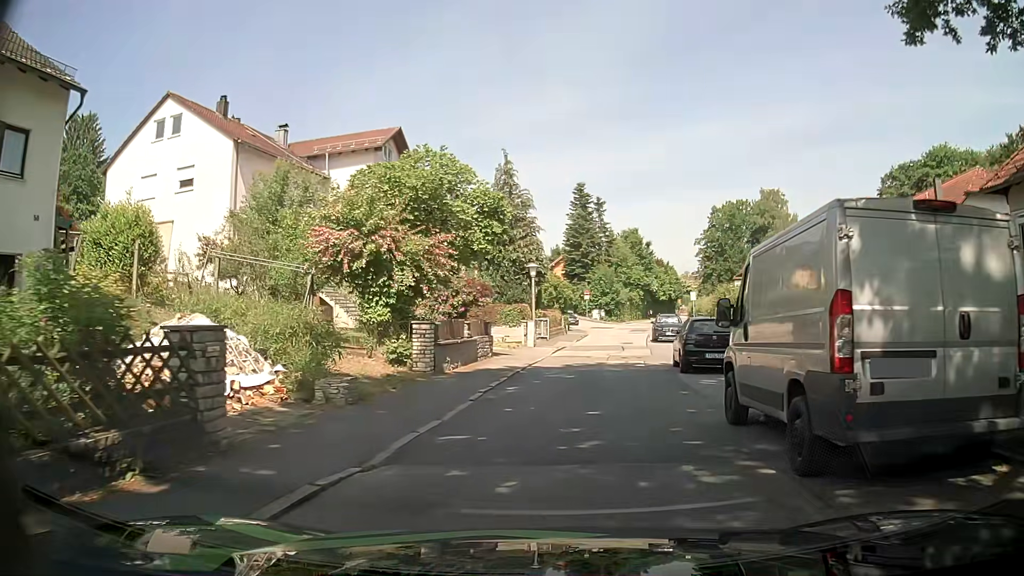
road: residential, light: Day
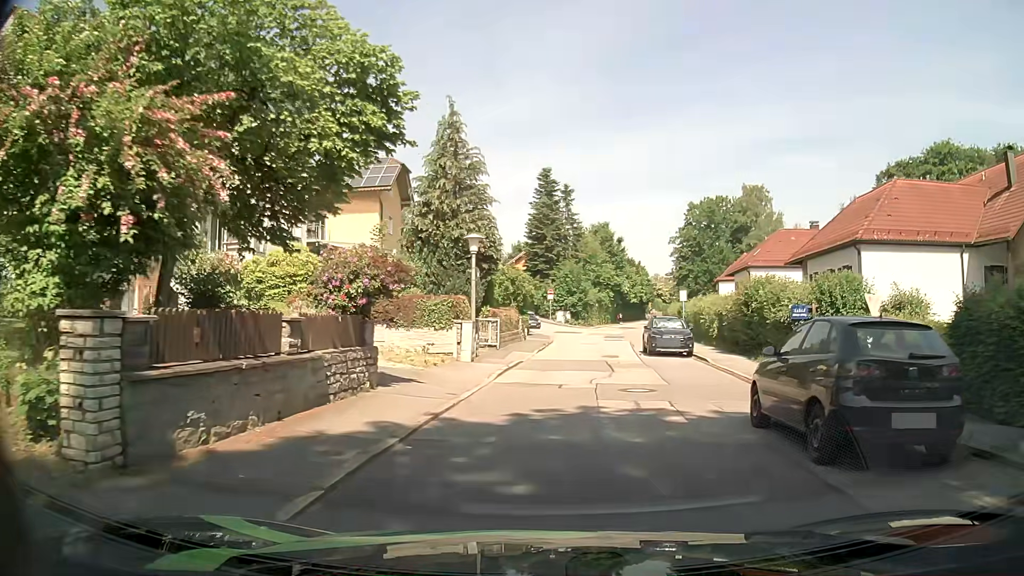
(+0.3, +11.1) m; +4°
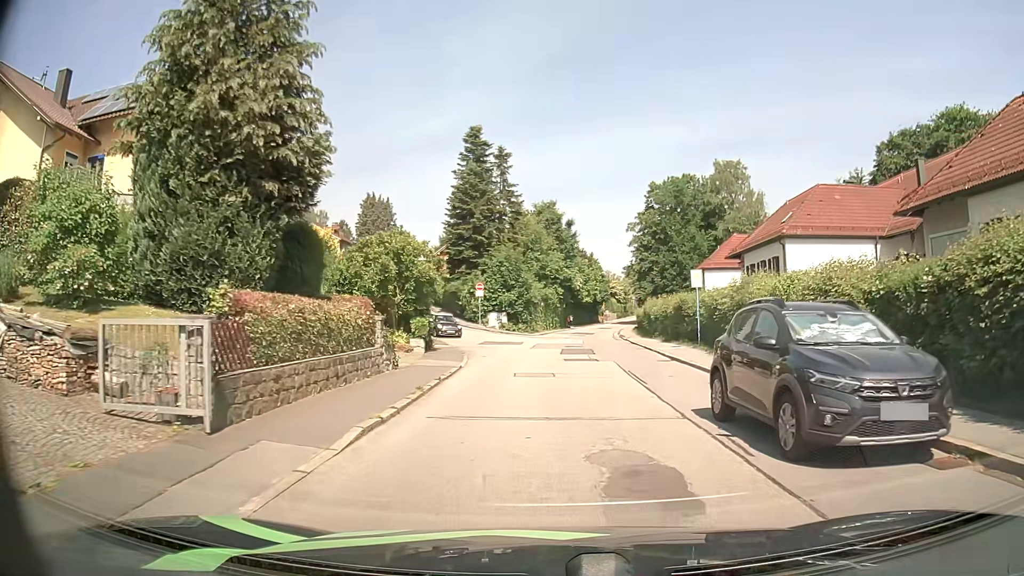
(+0.5, +20.1) m; +4°
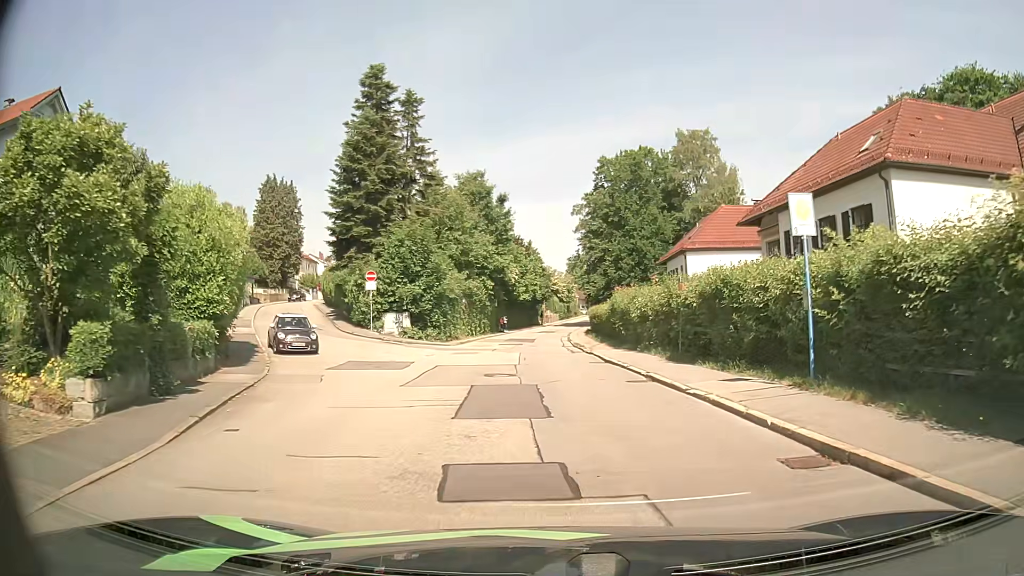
(+0.8, +17.0) m; +6°
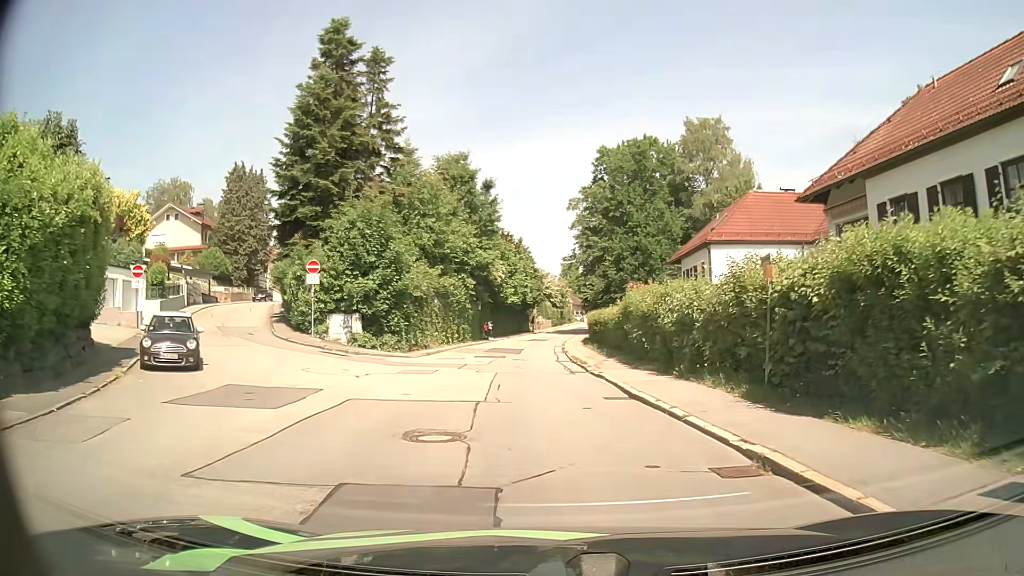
(0.0, +8.7) m; 0°
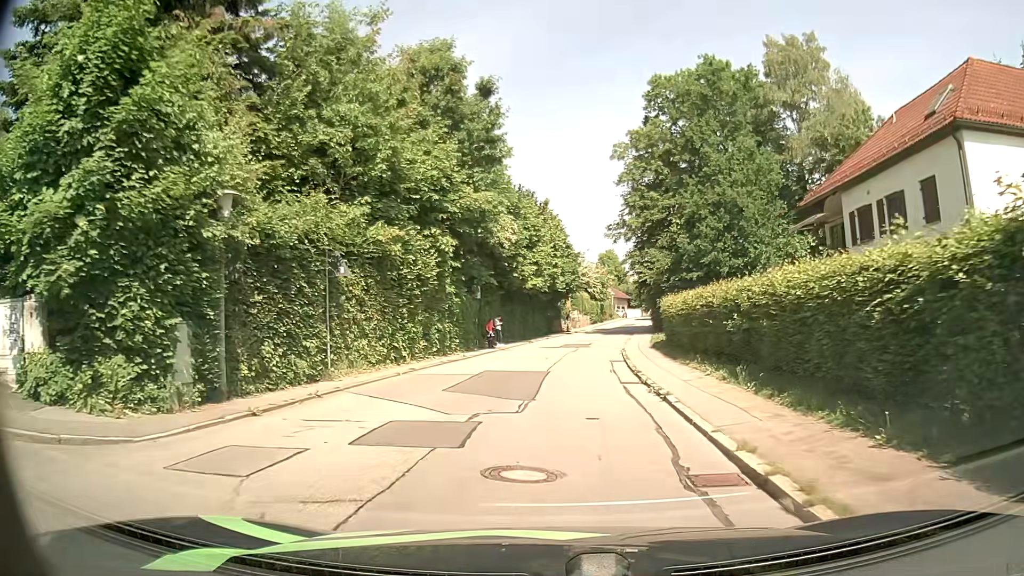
(-0.5, +22.0) m; -2°
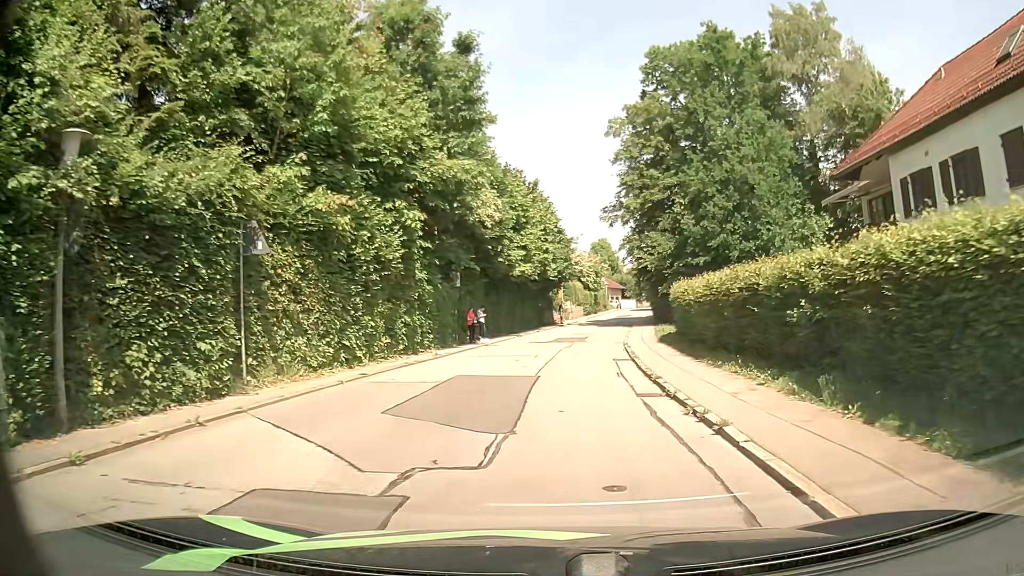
(0.0, +4.5) m; 0°
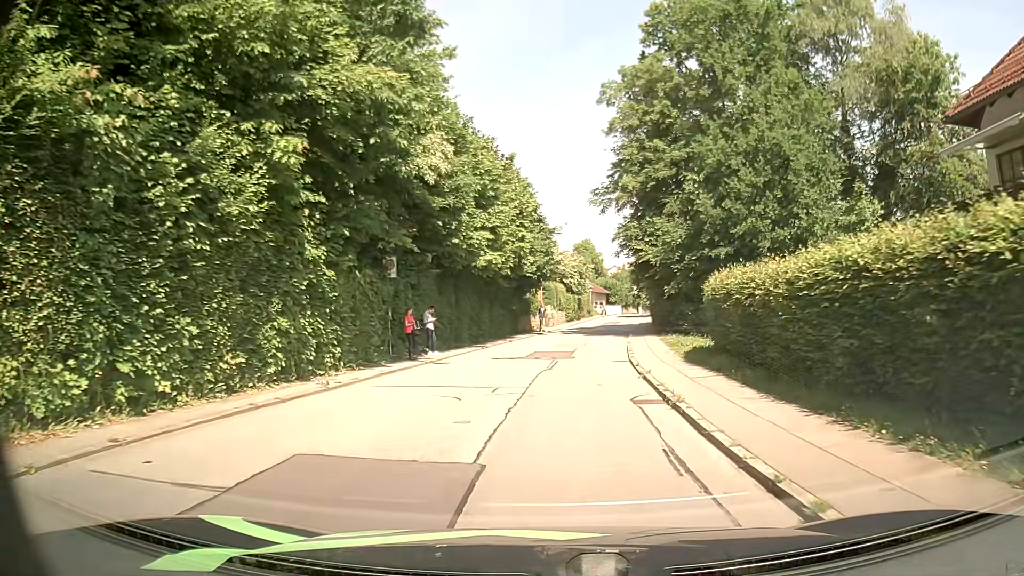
(+0.1, +9.0) m; +2°
